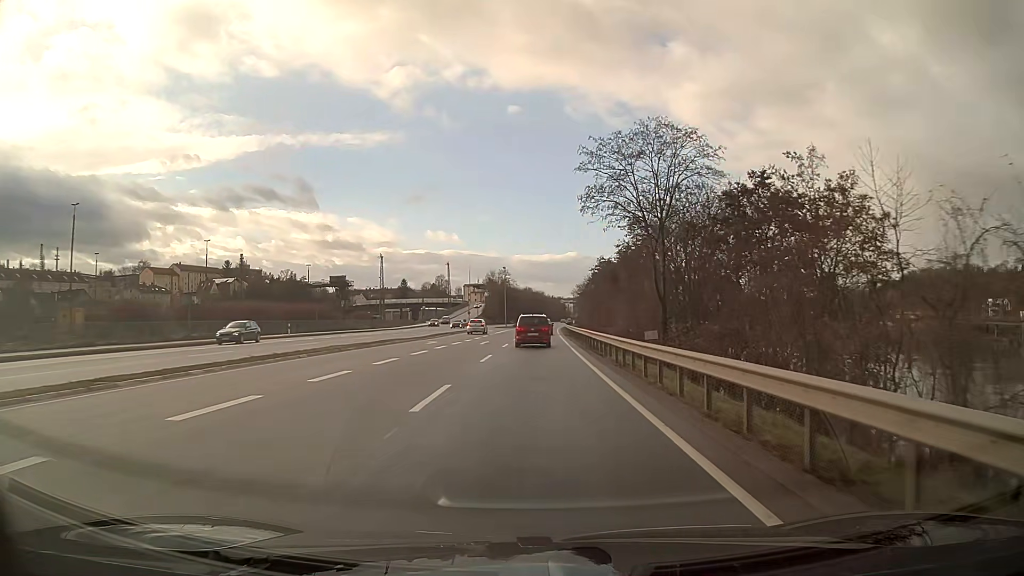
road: primary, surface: asphalt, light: Day
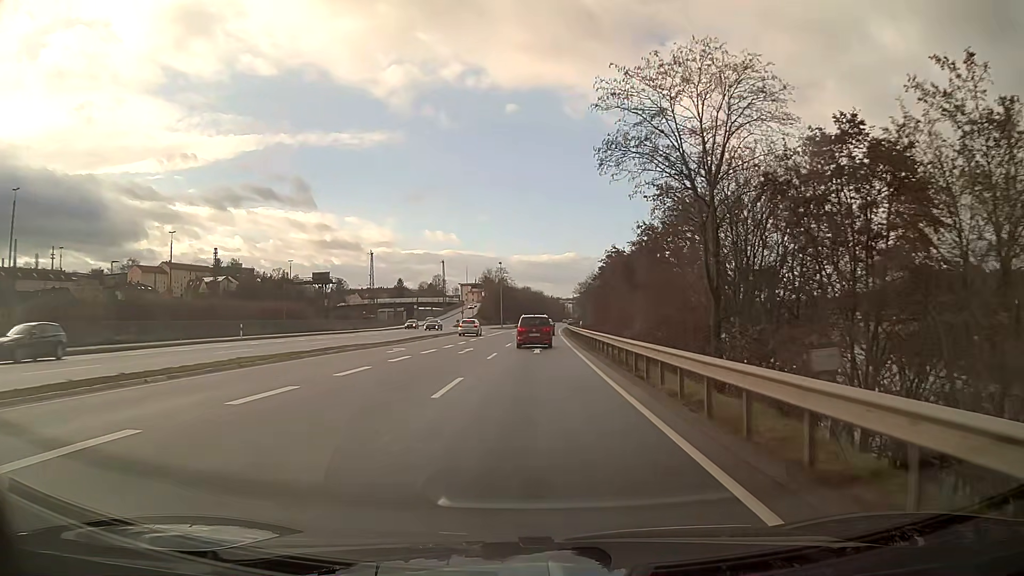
(0.0, +10.1) m; 0°
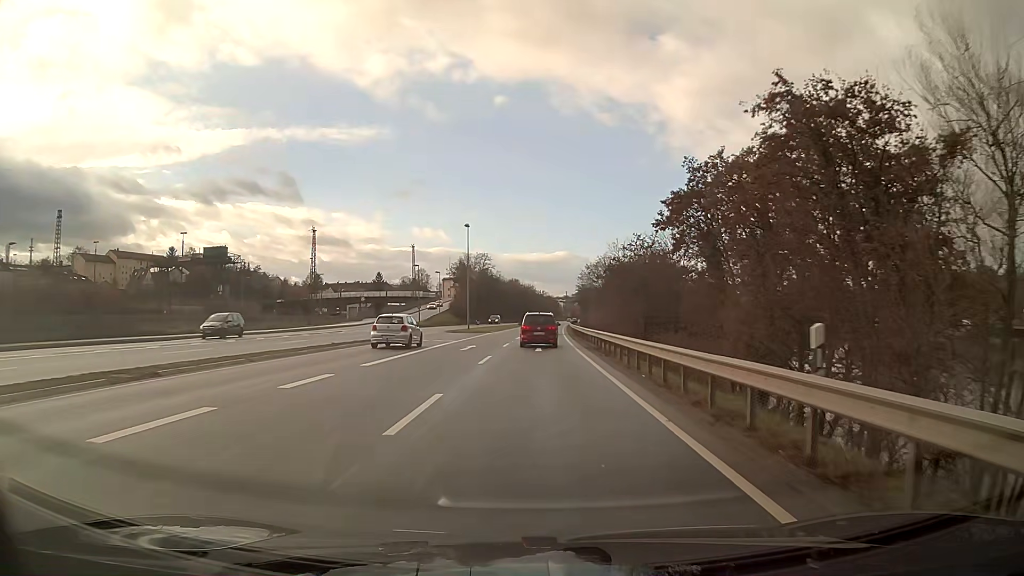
(+0.3, +40.0) m; +1°
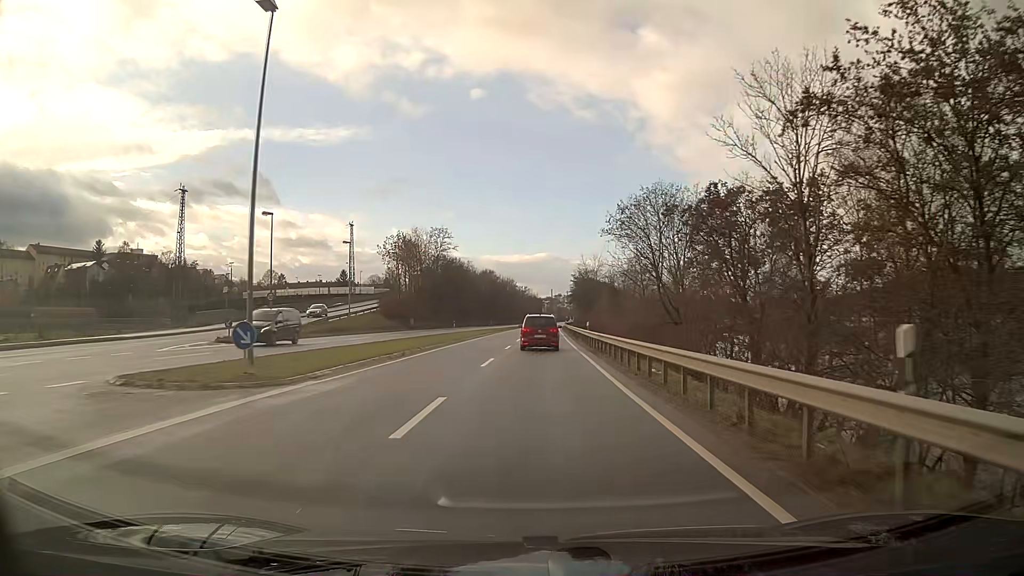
(+0.7, +48.2) m; +2°
